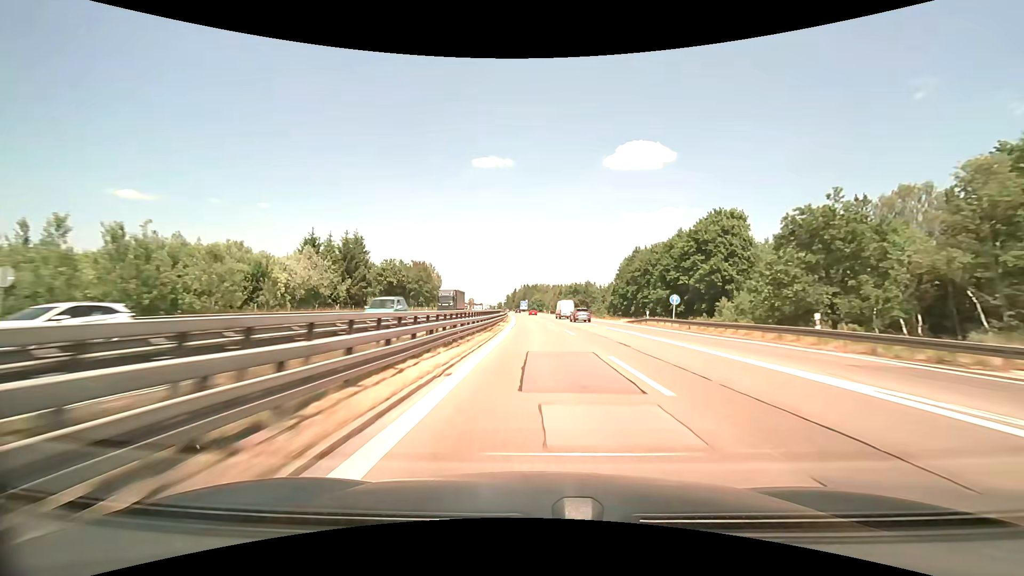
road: motorway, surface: asphalt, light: Day
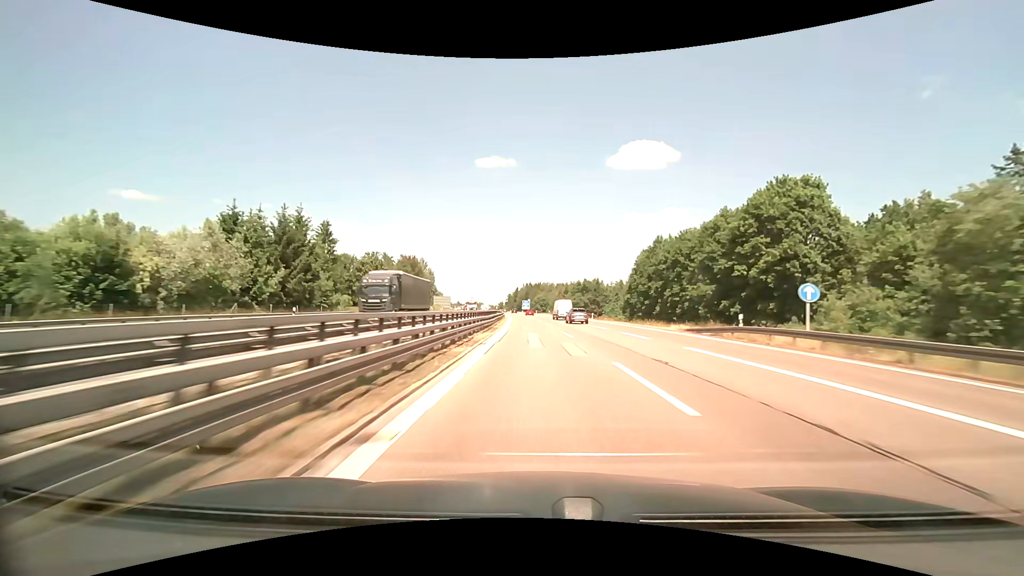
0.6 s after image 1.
(-0.2, +19.2) m; -1°
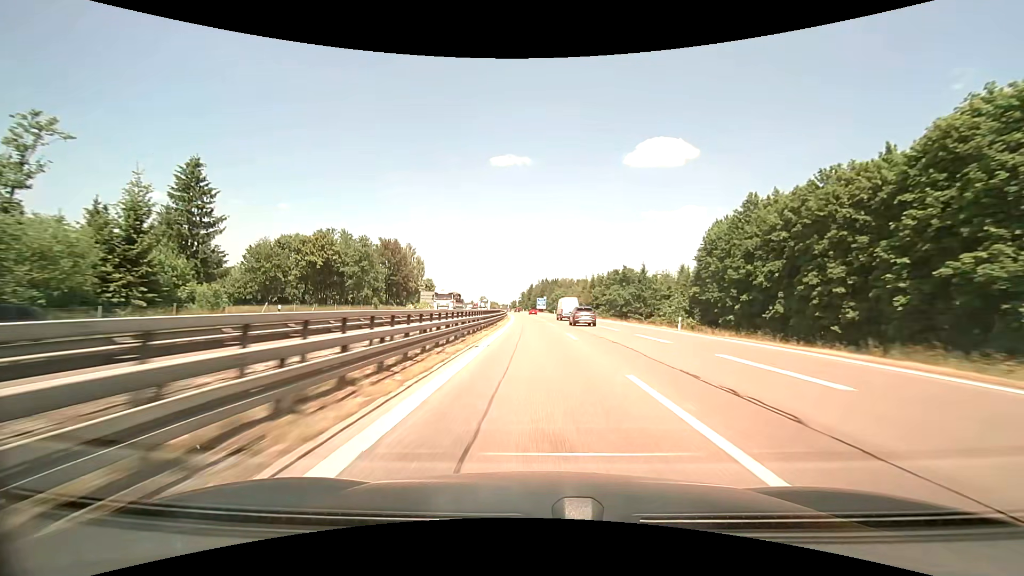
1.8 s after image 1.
(-0.5, +38.5) m; -2°
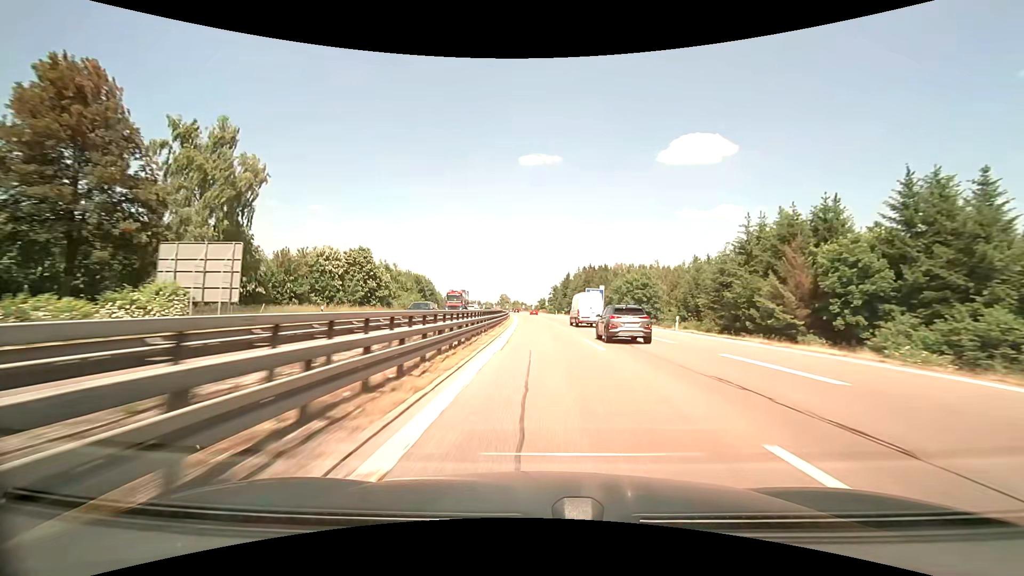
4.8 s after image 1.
(-3.8, +94.3) m; -4°
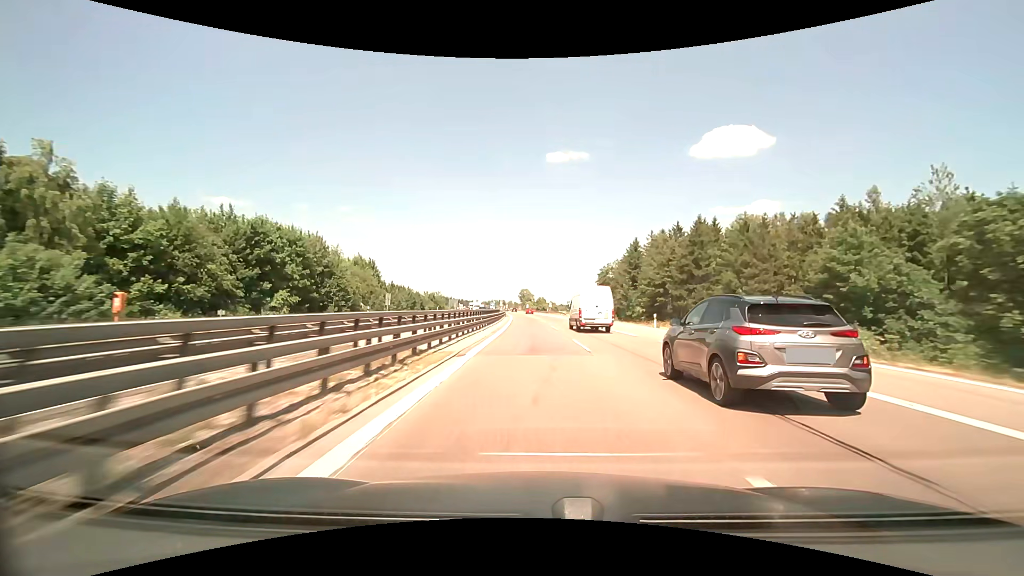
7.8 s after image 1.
(-1.7, +89.9) m; -3°
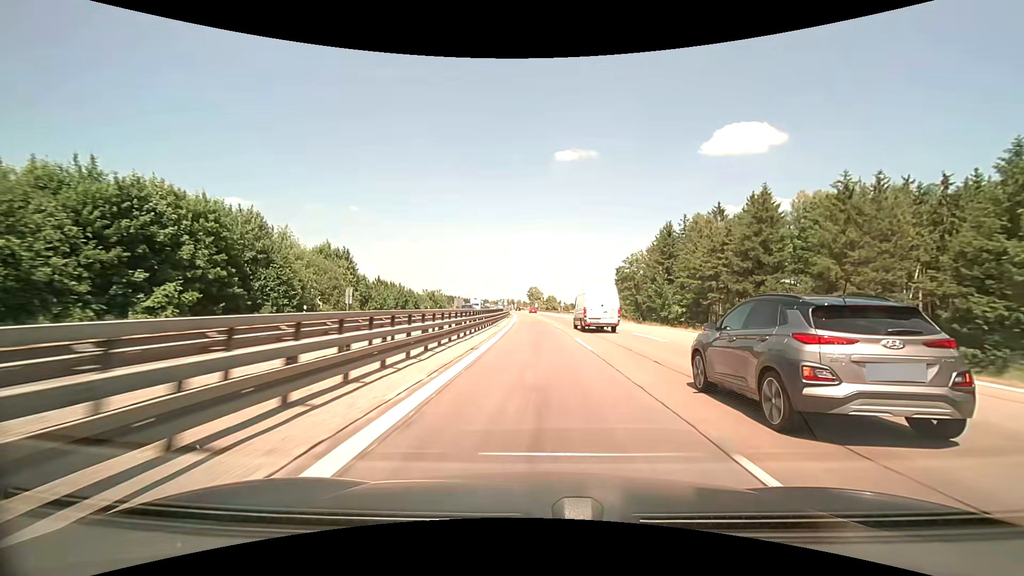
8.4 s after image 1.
(-0.2, +17.3) m; -1°
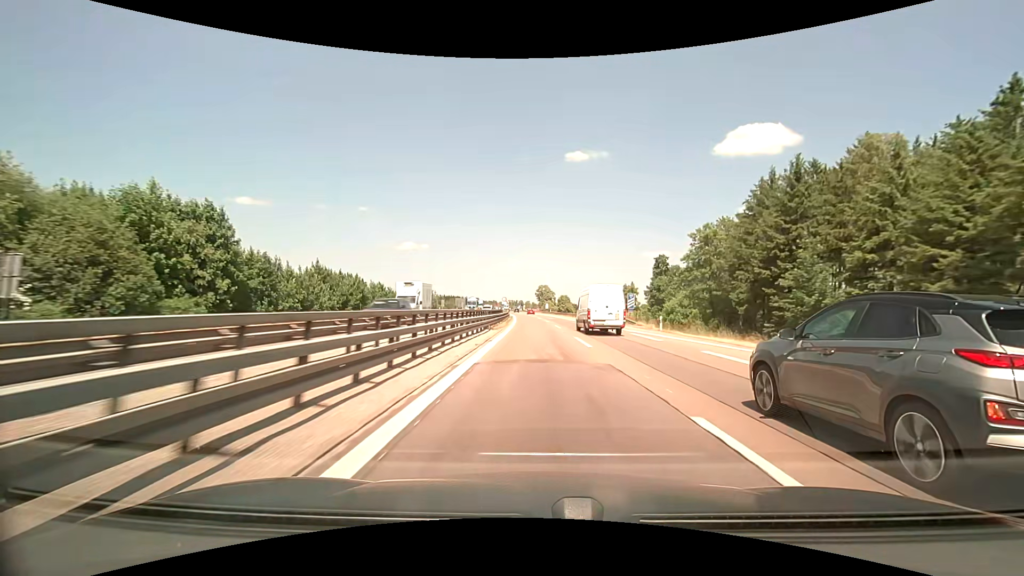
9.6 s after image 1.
(-0.5, +34.2) m; -1°
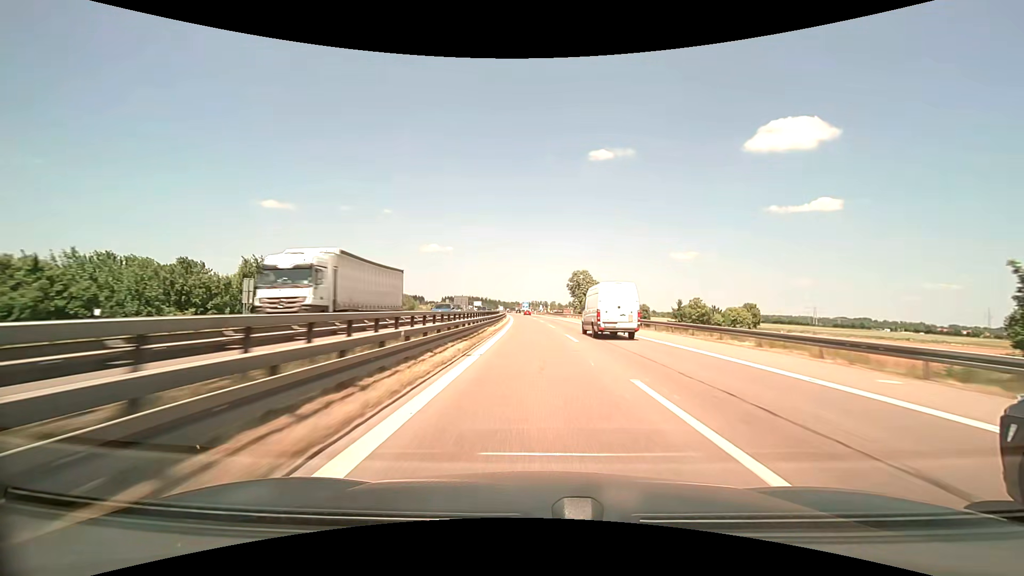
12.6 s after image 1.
(-1.9, +86.2) m; -3°
(0, +10) (0, +20) (0, +30) (-1, +40) (-1, +50) (-1, +60) (-2, +70) (-2, +80) (-3, +90) (-3, +100) m
